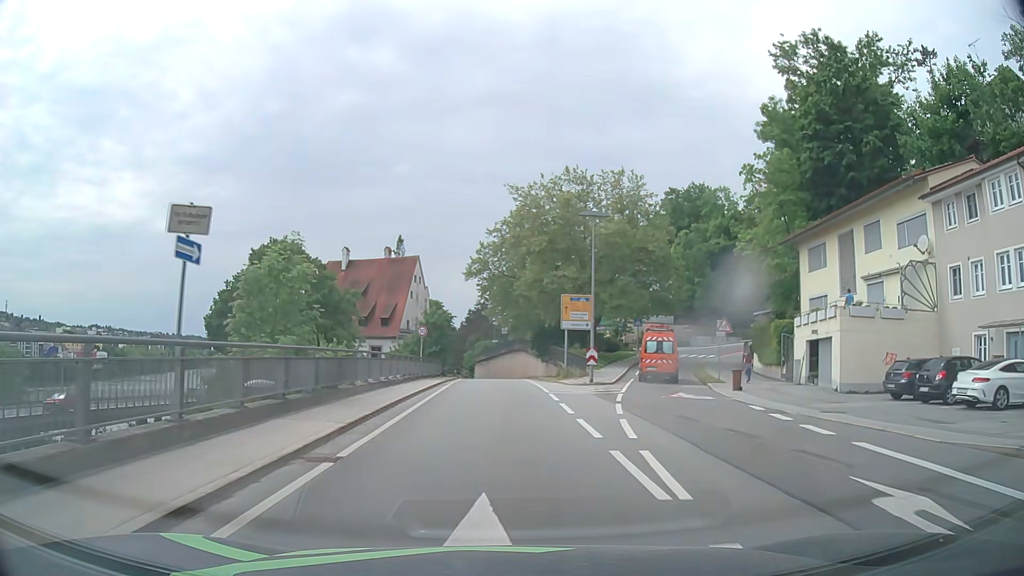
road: primary_link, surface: asphalt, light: Day
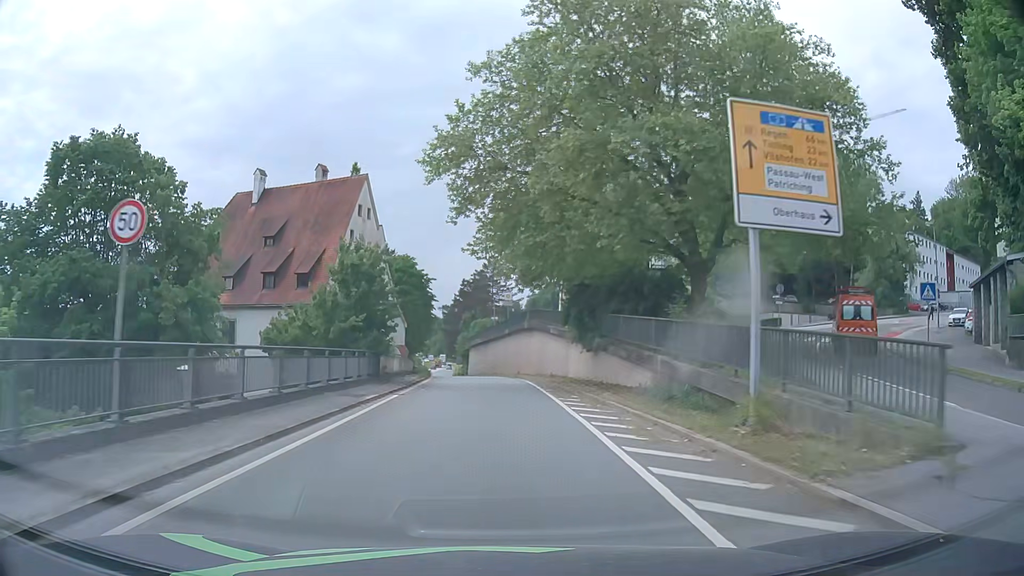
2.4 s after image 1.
(+0.1, +32.2) m; 0°
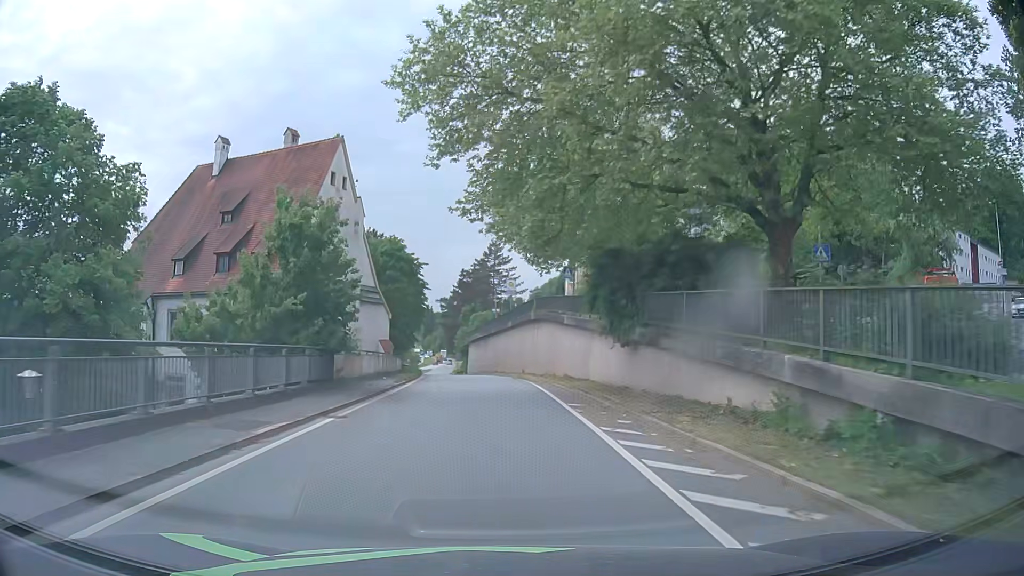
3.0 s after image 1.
(-0.1, +8.3) m; 0°
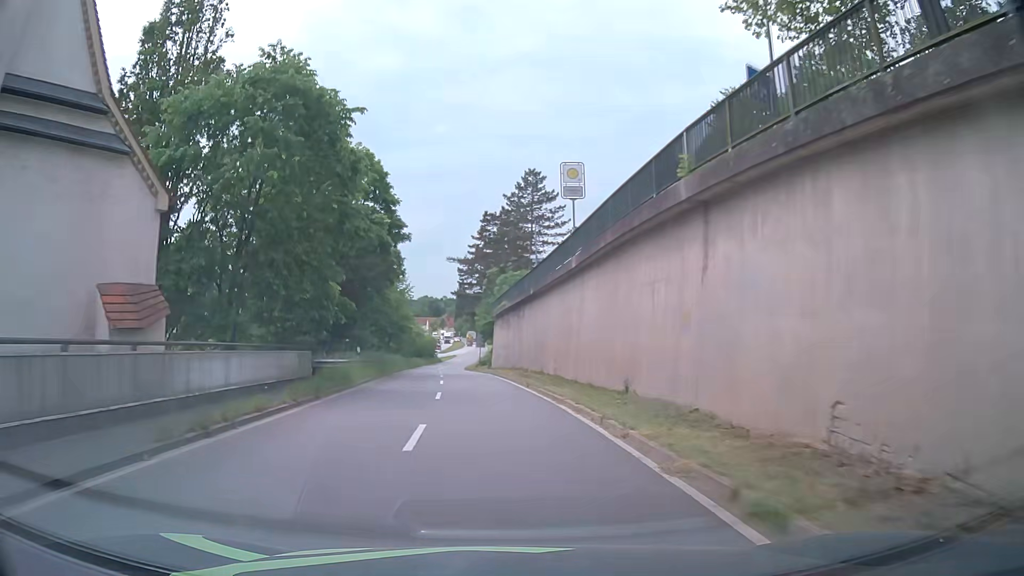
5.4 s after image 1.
(-0.8, +34.1) m; -4°
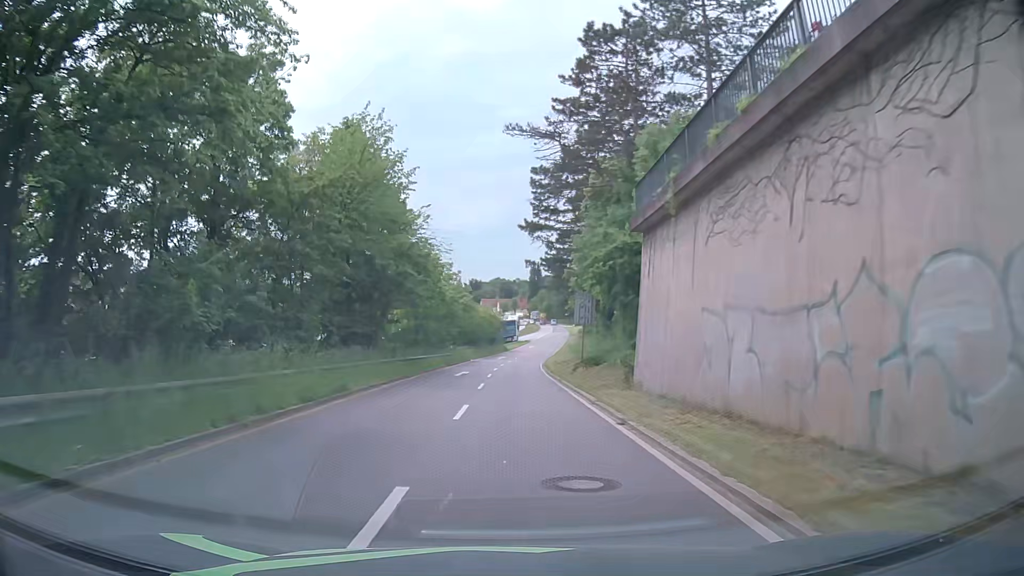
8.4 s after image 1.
(-2.4, +41.4) m; -6°
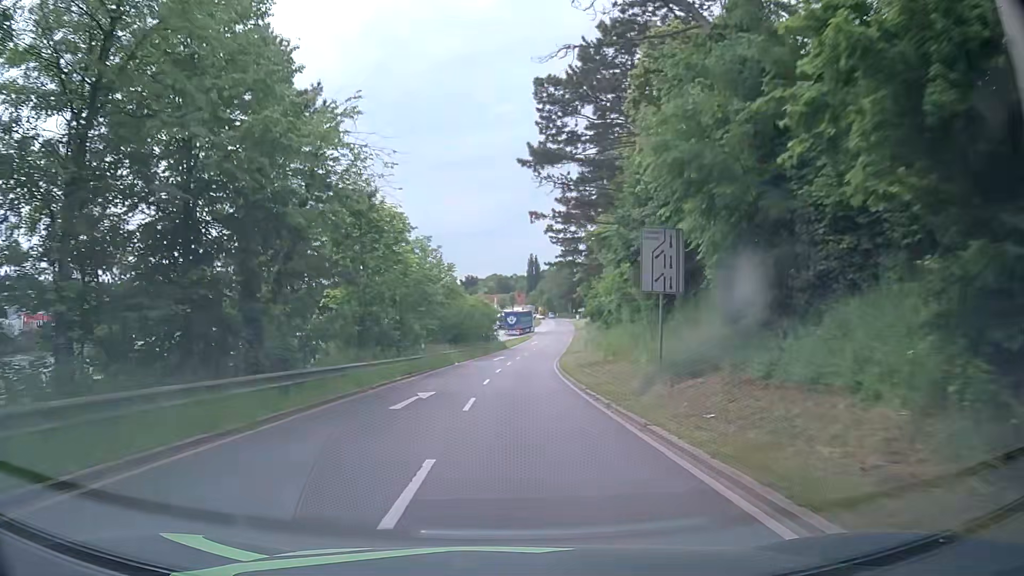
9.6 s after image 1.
(0.0, +16.7) m; 0°
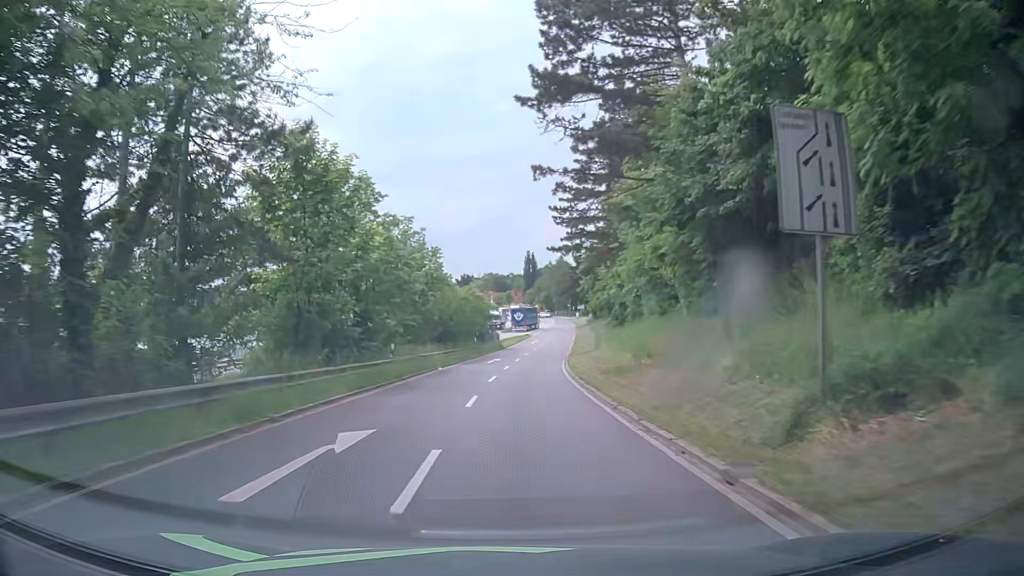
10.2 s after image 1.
(0.0, +8.4) m; +1°
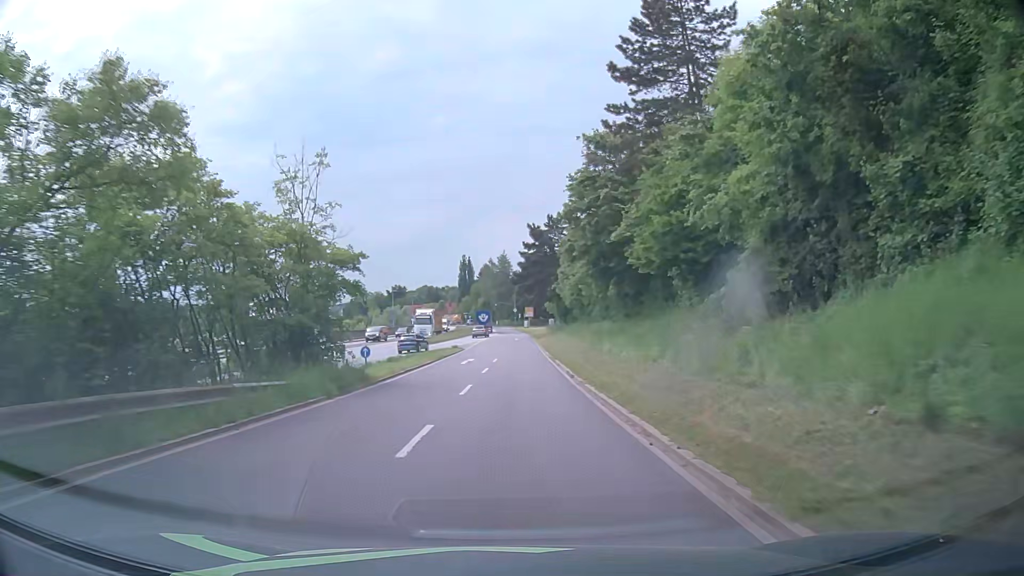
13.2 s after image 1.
(+1.2, +42.4) m; +5°
(0, +10) (0, +20) (0, +30) (0, +40) (+1, +50) (+1, +60) (+1, +70) (0, +80) (0, +90) (0, +100) m
